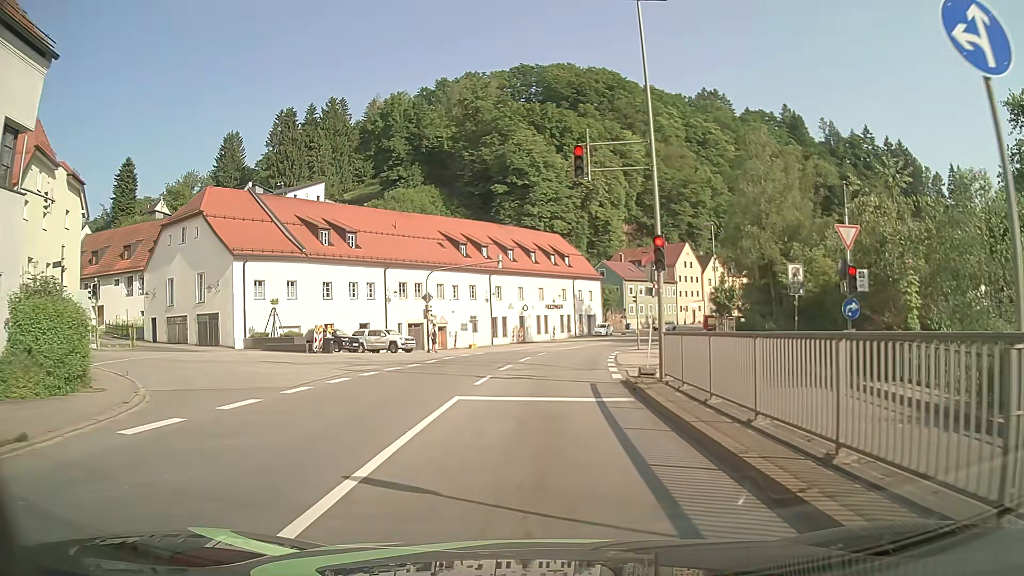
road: primary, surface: asphalt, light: Day
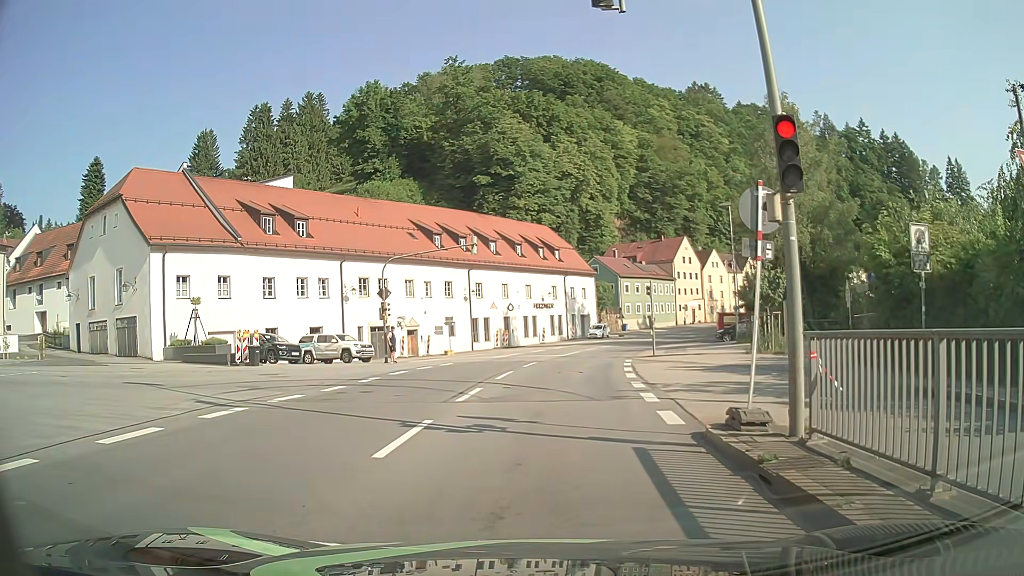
(0.0, +8.6) m; +1°
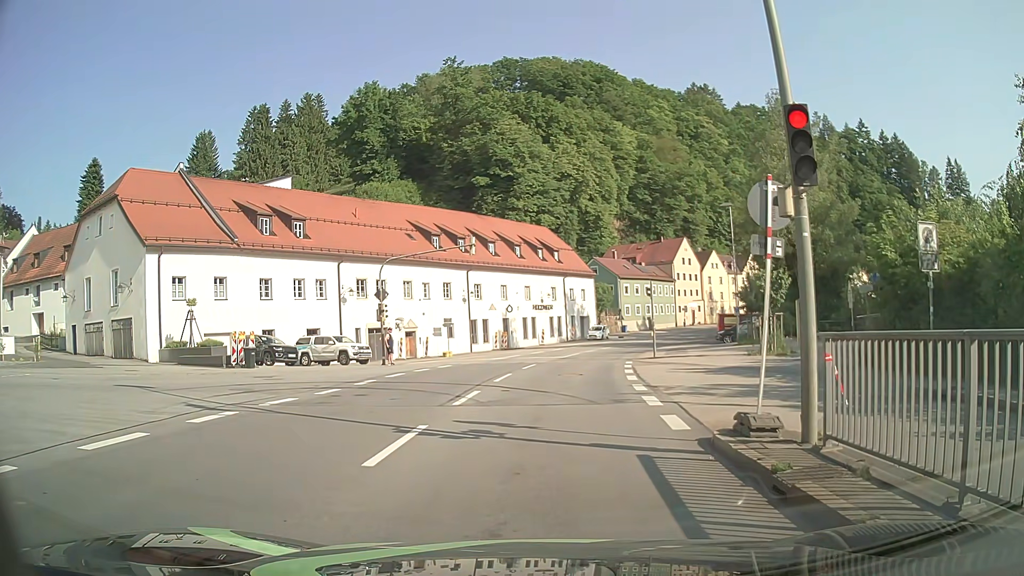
(0.0, +0.3) m; 0°
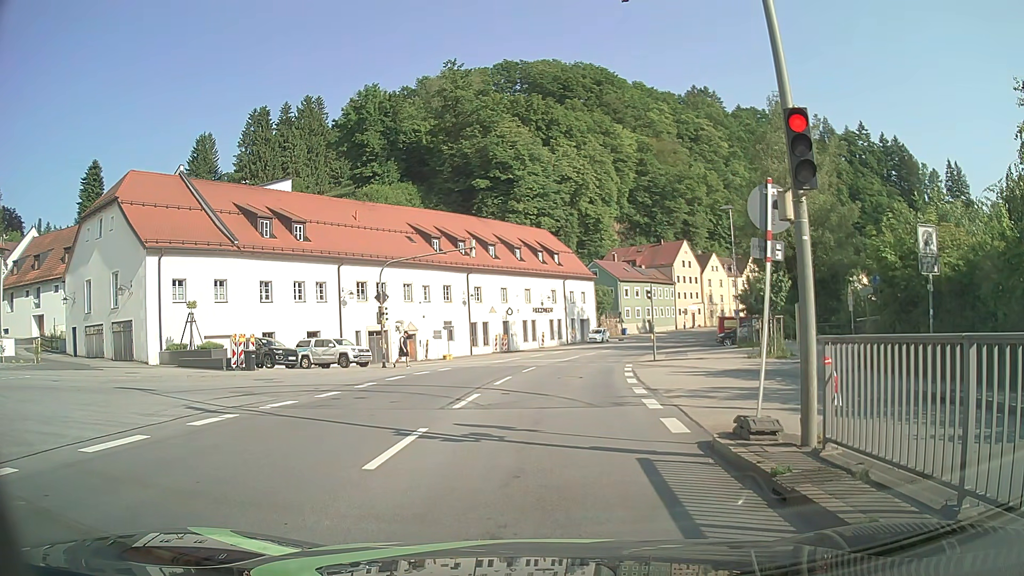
(0.0, +0.1) m; 0°
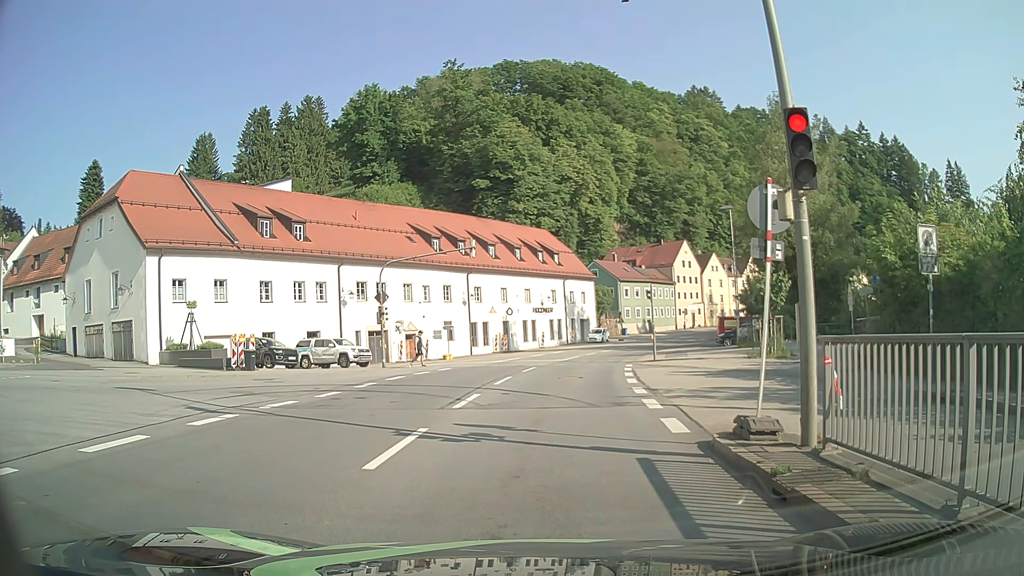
(0.0, 0.0) m; 0°
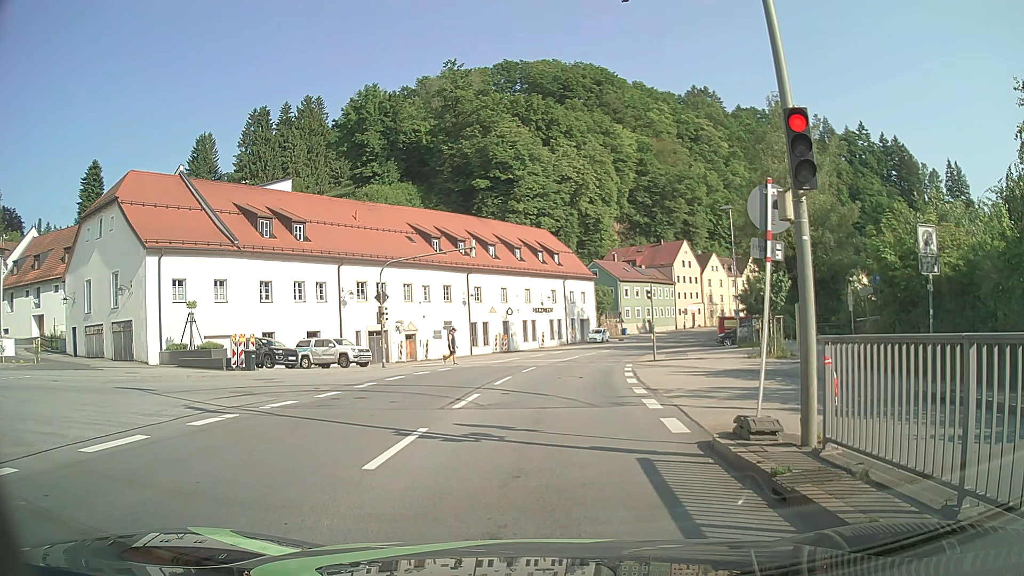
(0.0, 0.0) m; 0°
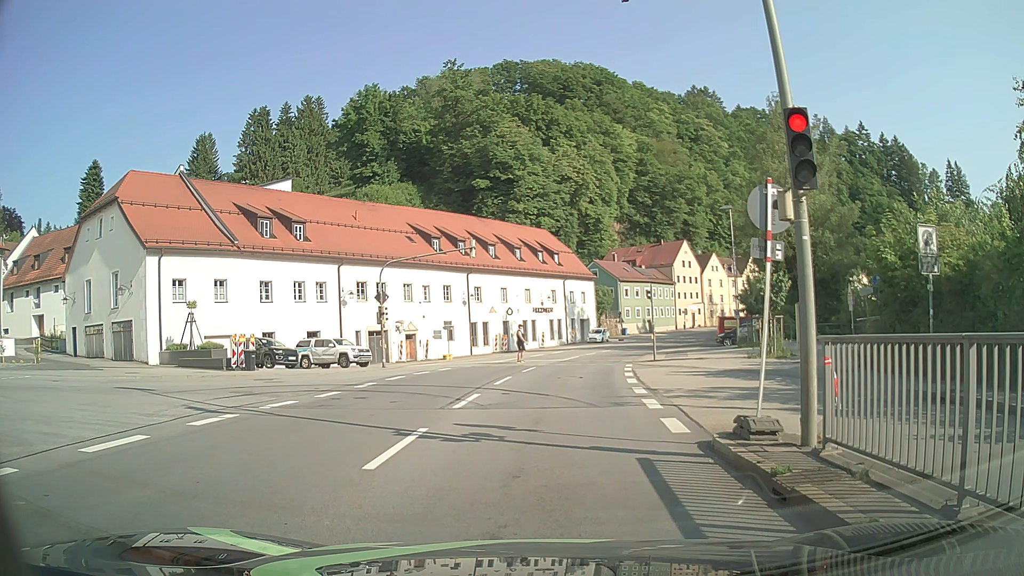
(0.0, 0.0) m; 0°
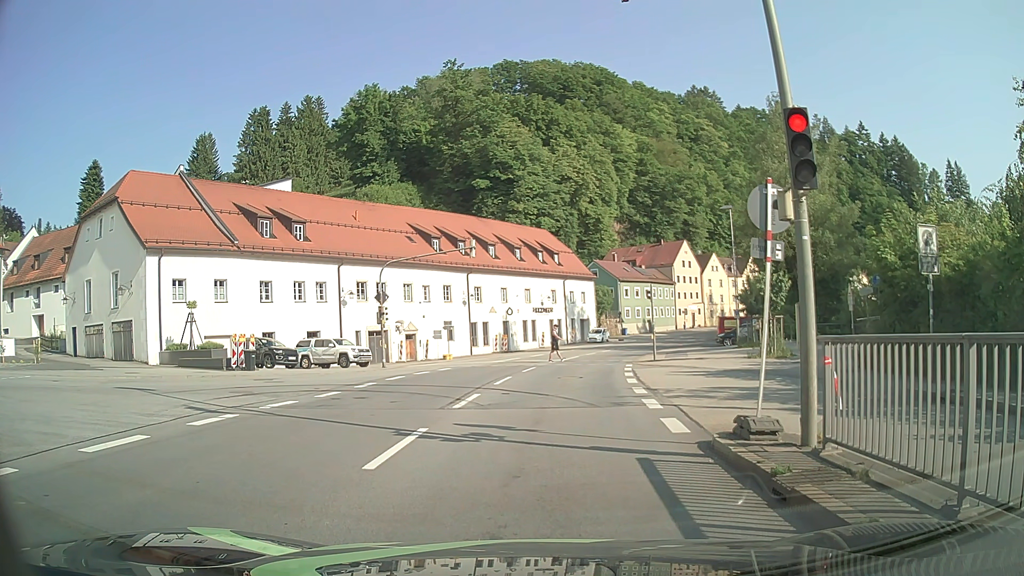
(0.0, 0.0) m; 0°
(0, +10) (+1, +20) (+2, +30) (+4, +40) (+6, +49) (+9, +59) (+13, +68) (+17, +77) (+22, +86) (+27, +95) m
